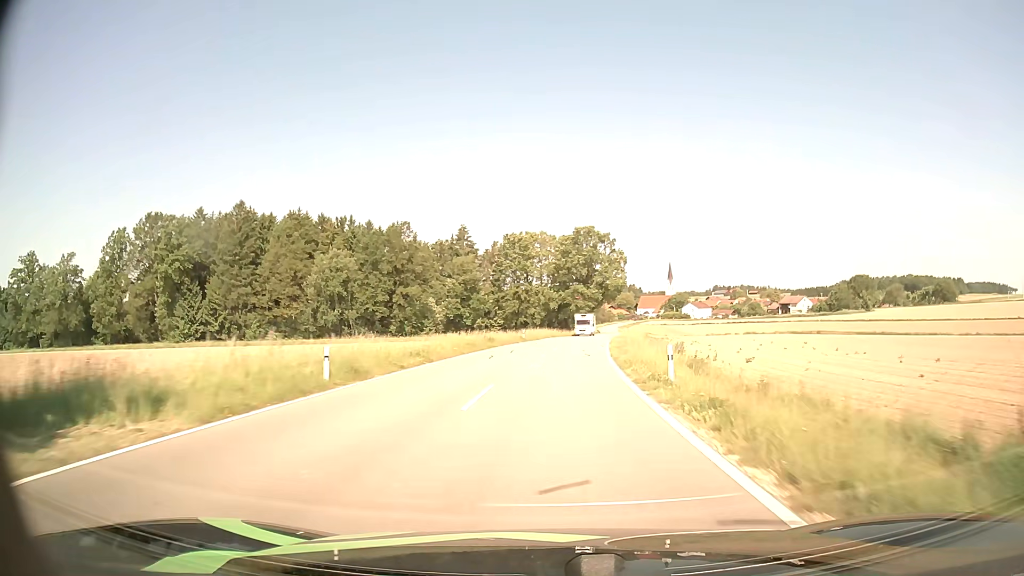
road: tertiary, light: Day
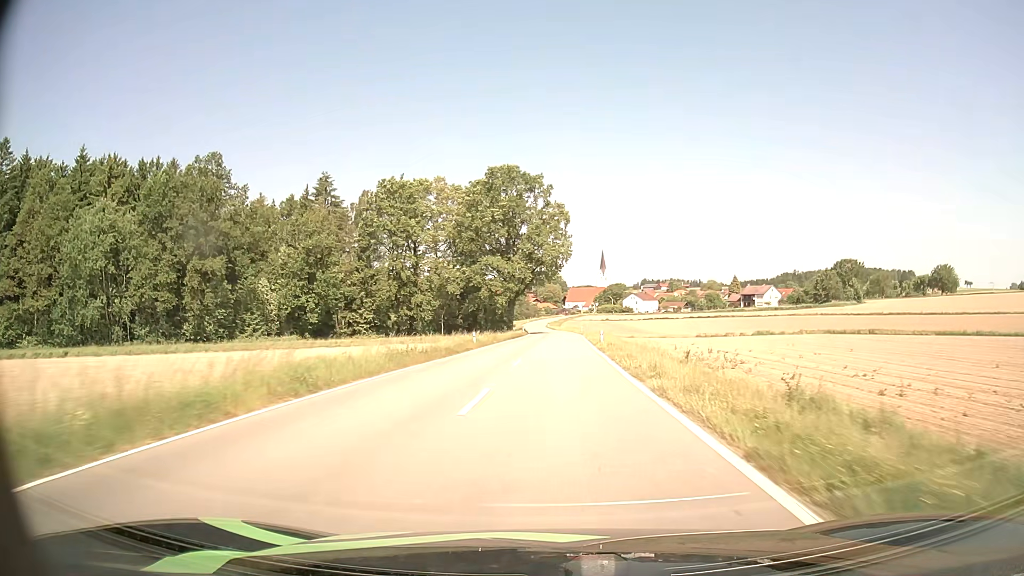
(+3.3, +56.9) m; +6°
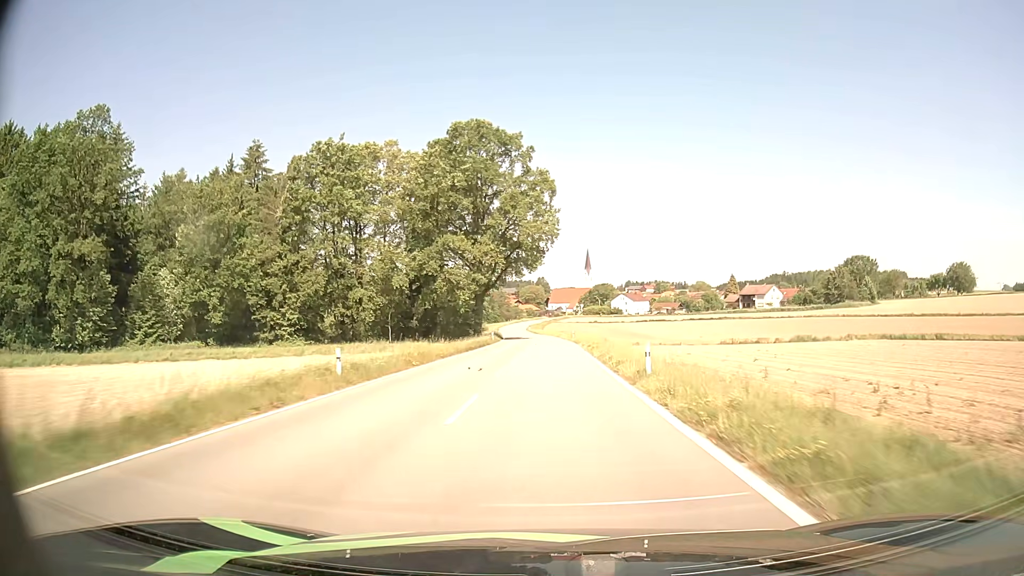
(+0.3, +22.9) m; +1°
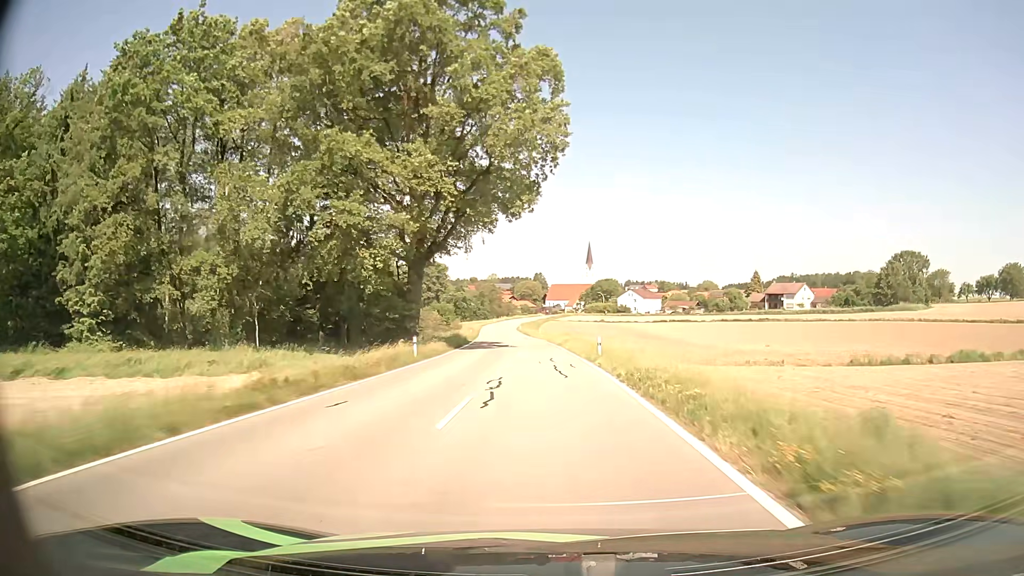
(+0.2, +34.5) m; 0°
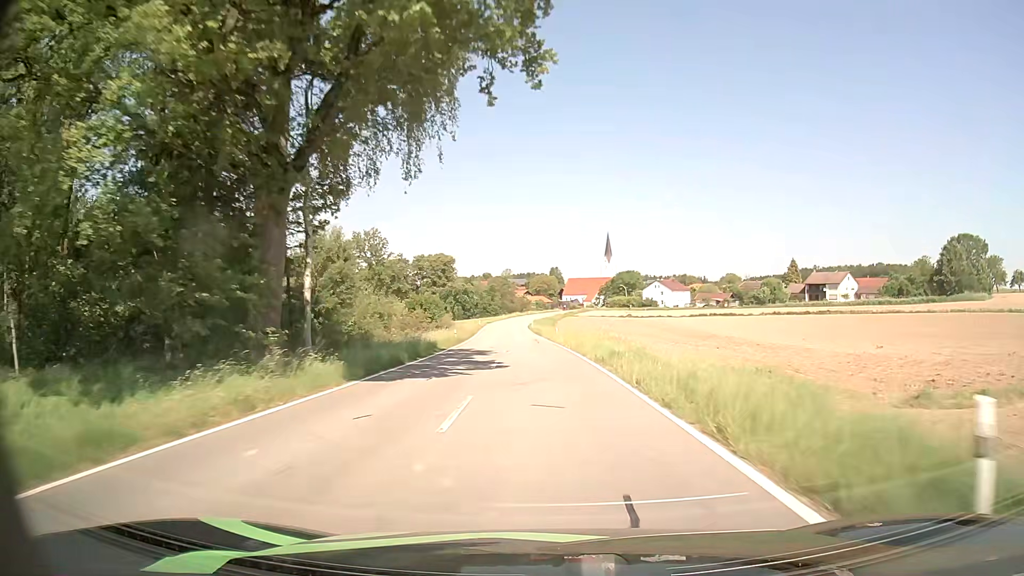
(-0.3, +22.9) m; -1°
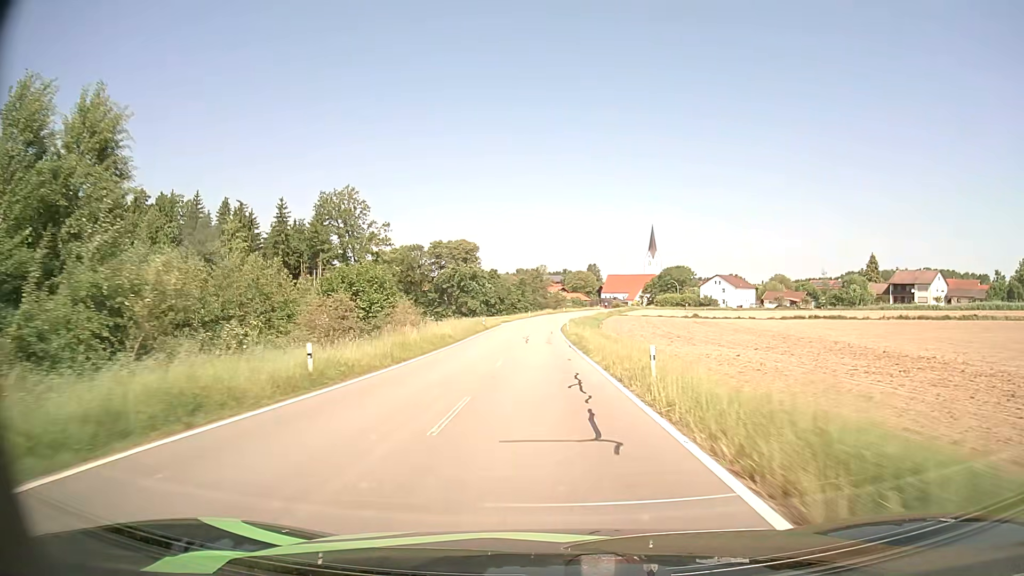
(-0.7, +34.0) m; -3°
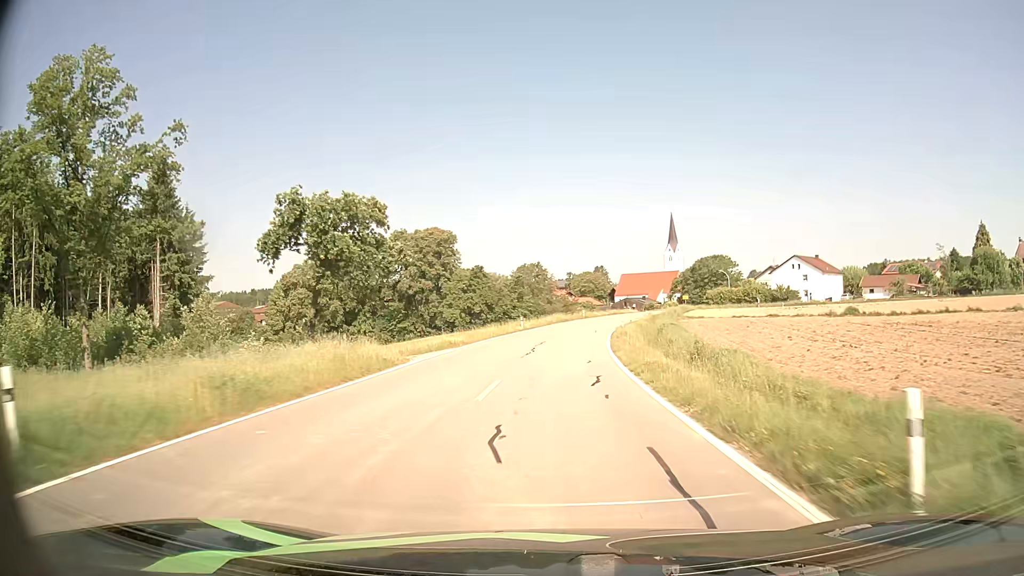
(-0.7, +53.2) m; 0°
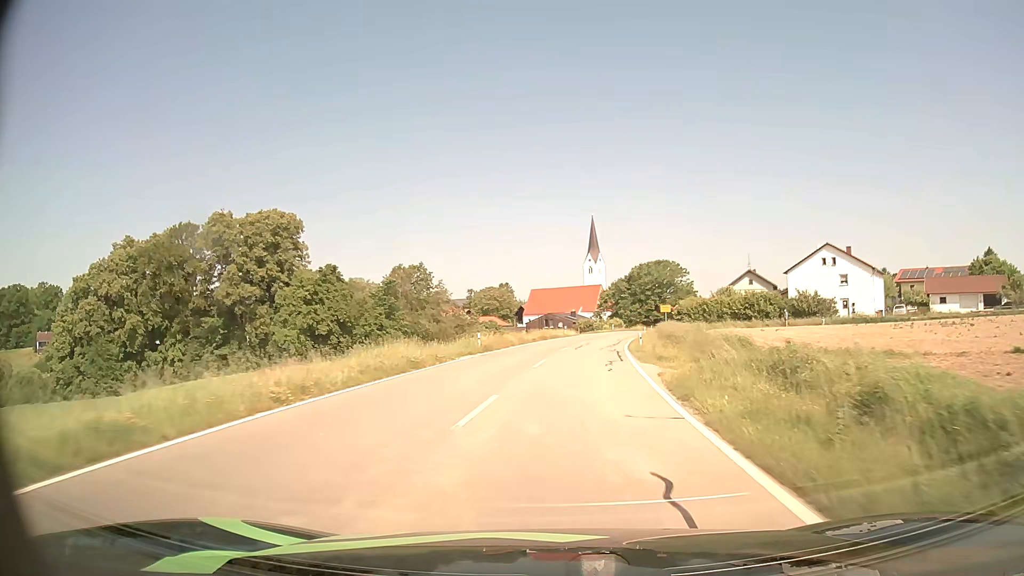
(+2.5, +47.3) m; +8°
(0, +10) (+1, +20) (+2, +30) (+3, +40) (+4, +50) (+6, +60) (+8, +69) (+10, +79) (+13, +89) (+16, +98) m
